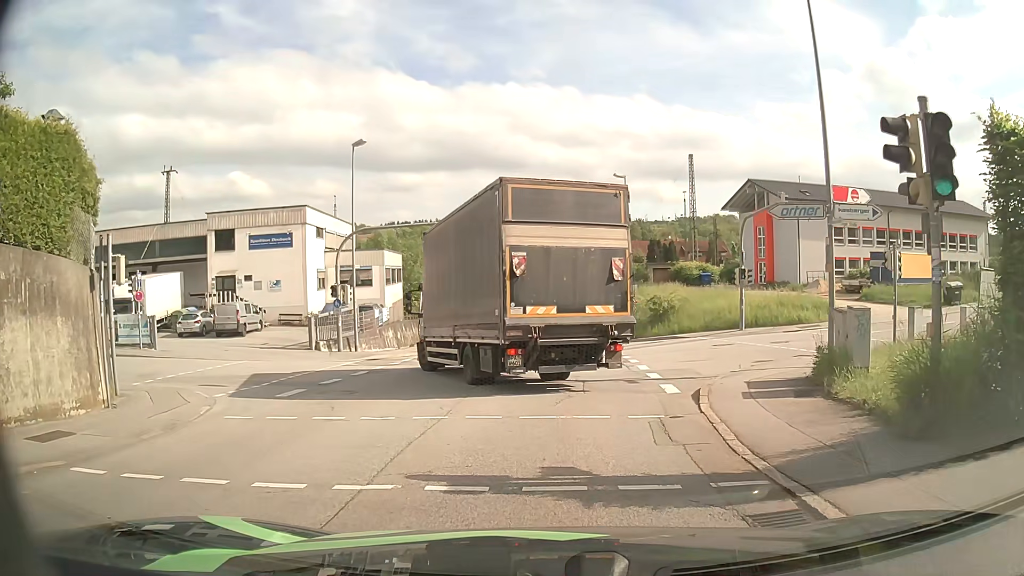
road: tertiary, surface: asphalt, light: Day
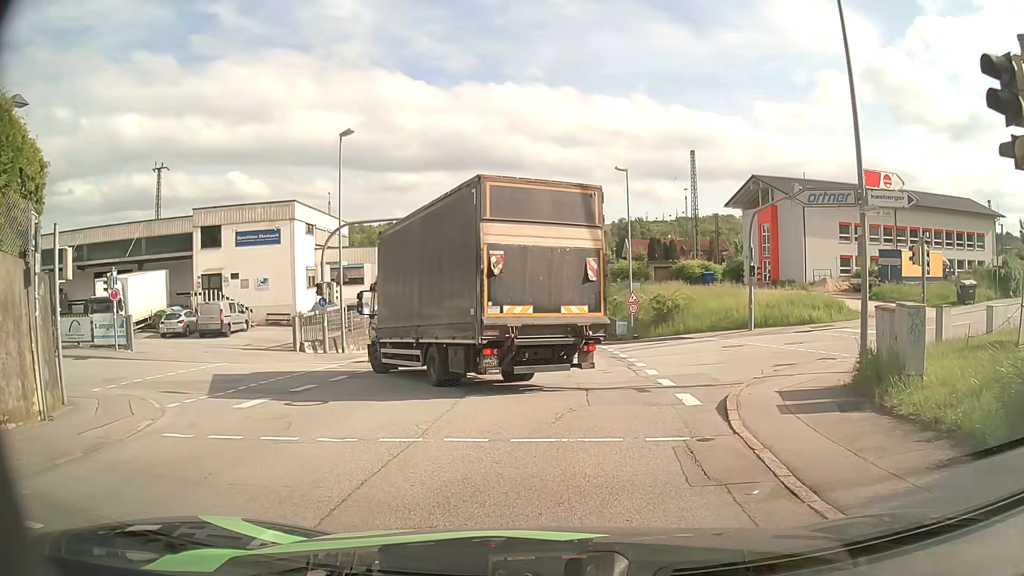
(0.0, +1.9) m; 0°
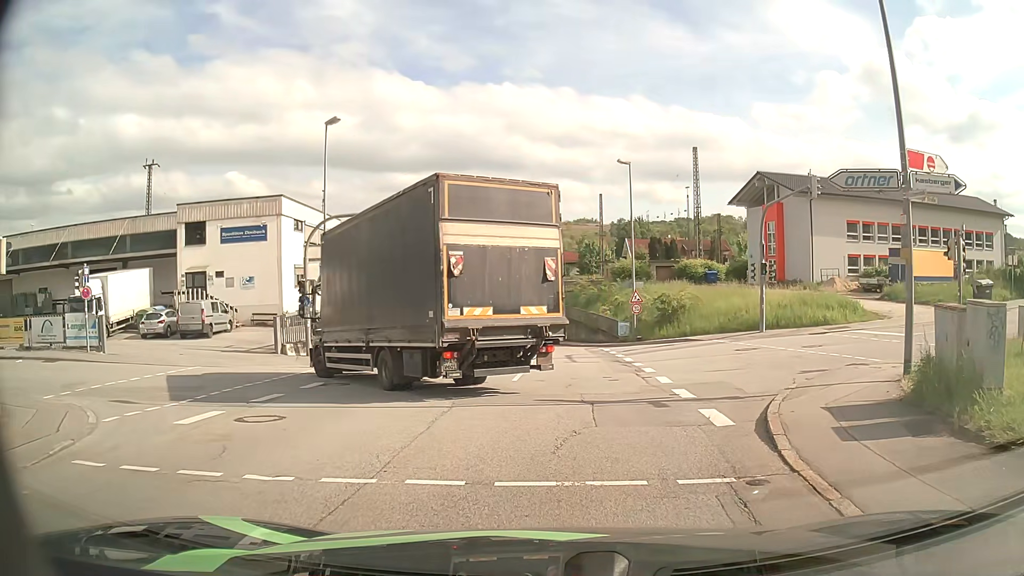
(0.0, +2.1) m; +1°
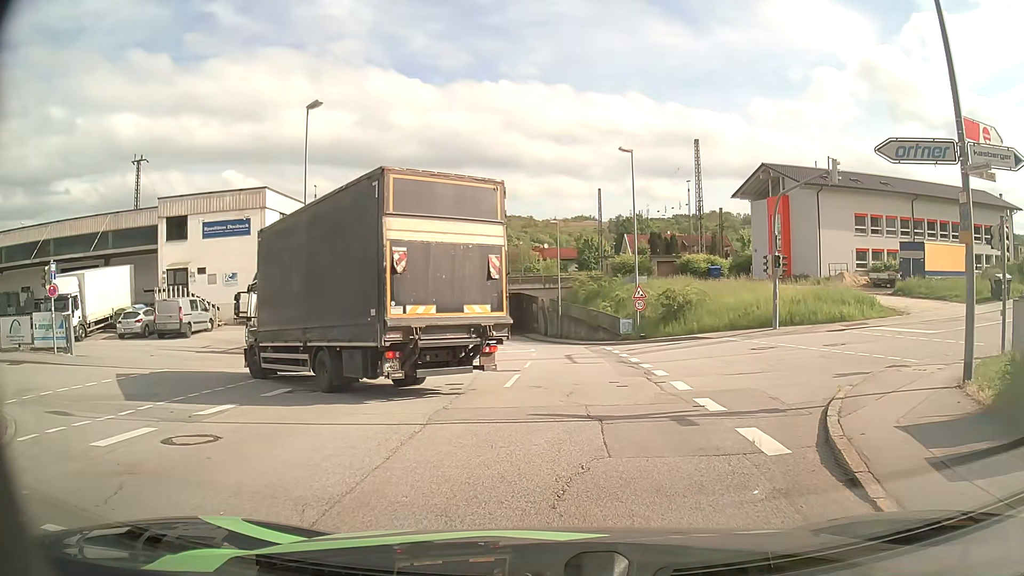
(0.0, +2.2) m; -1°
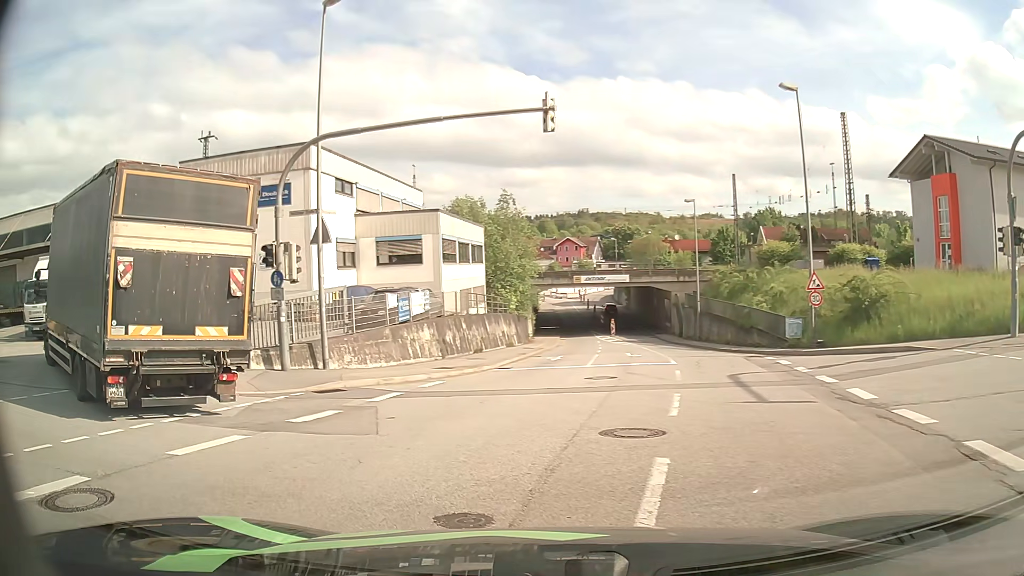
(-0.2, +10.1) m; -10°
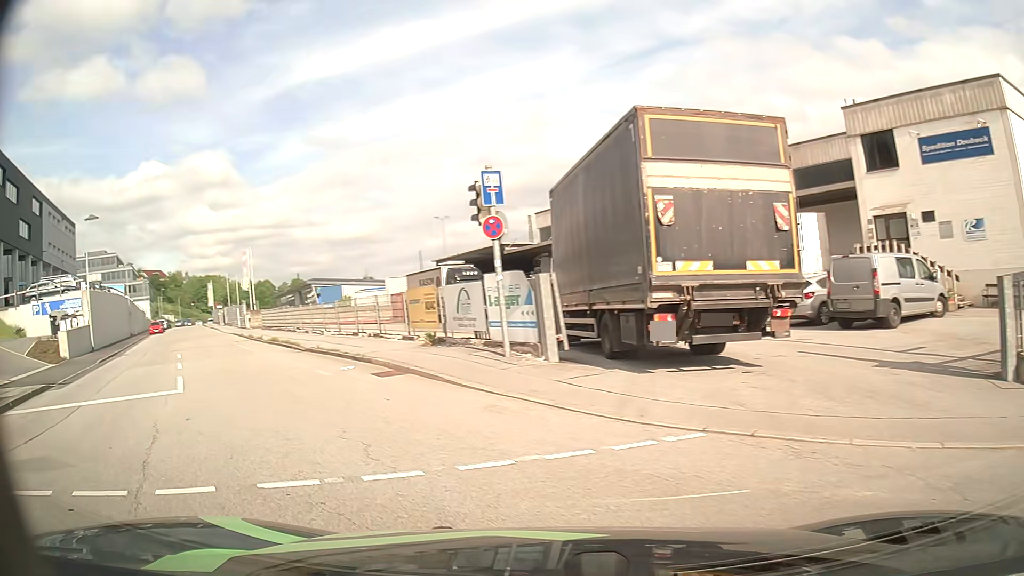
(-3.5, +6.6) m; -56°
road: residential
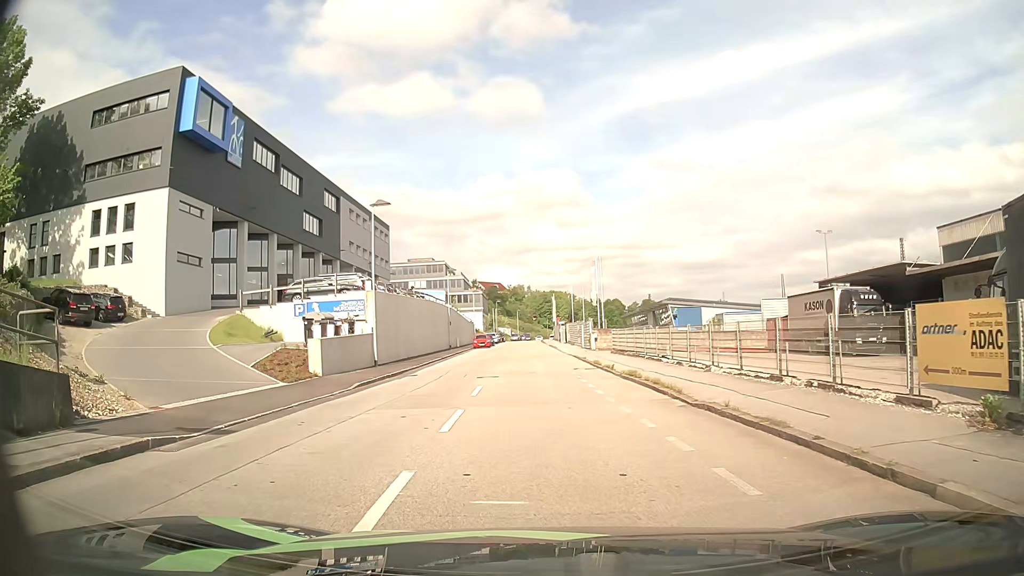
(-3.2, +8.8) m; -32°
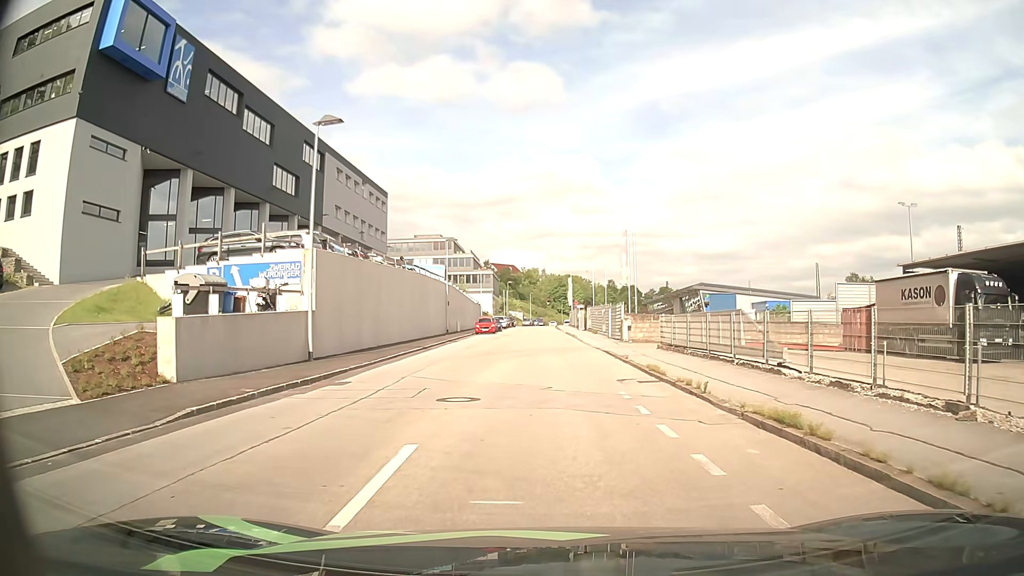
(0.0, +11.7) m; +1°
(0, +10) (0, +20) (0, +30) (-1, +40) (-1, +50) (-1, +60) (-1, +70) (-2, +80) (-2, +90) (-2, +100) m
